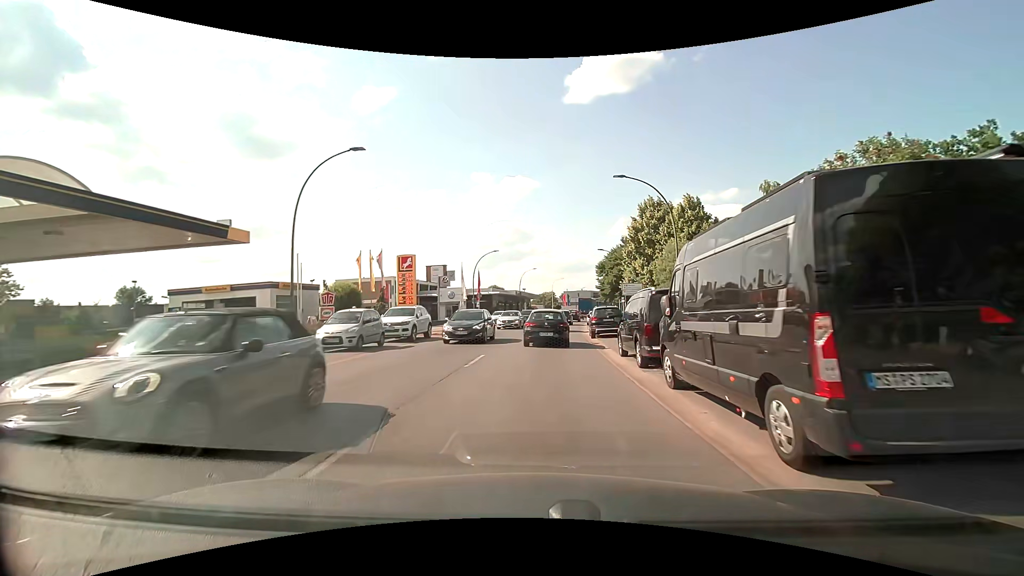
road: primary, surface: asphalt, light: Day
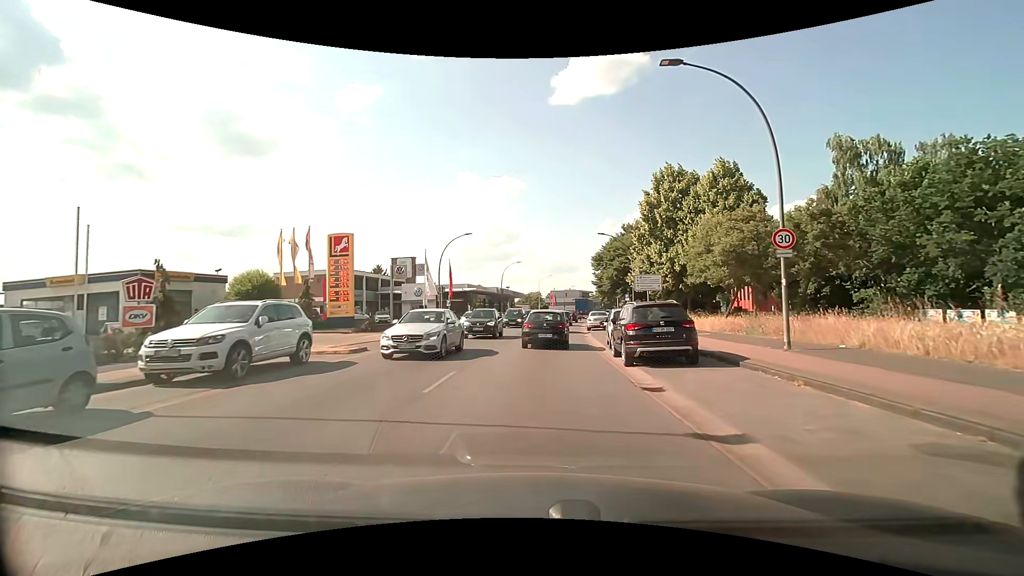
(+0.1, +13.2) m; +2°
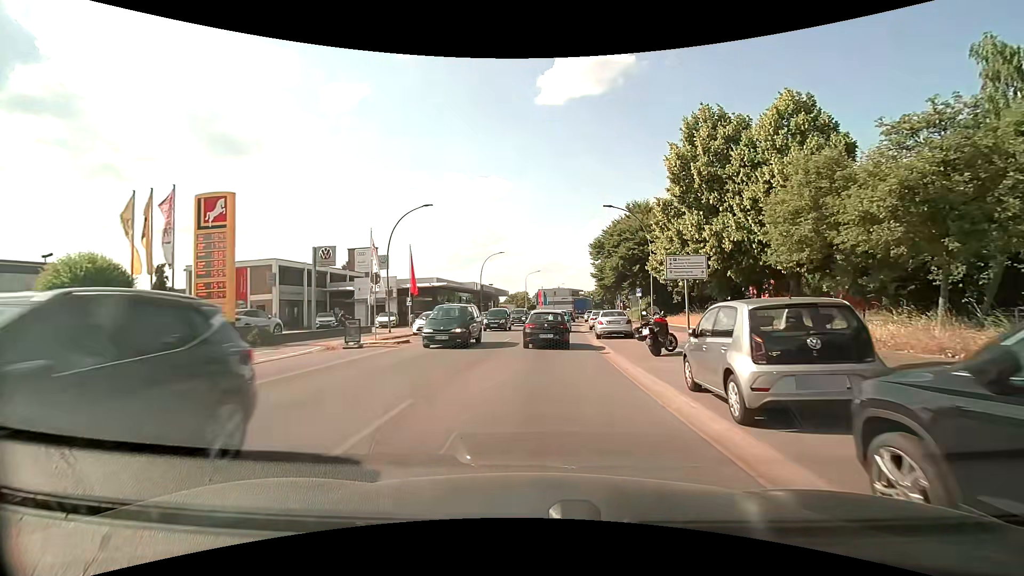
(+0.1, +12.6) m; +1°
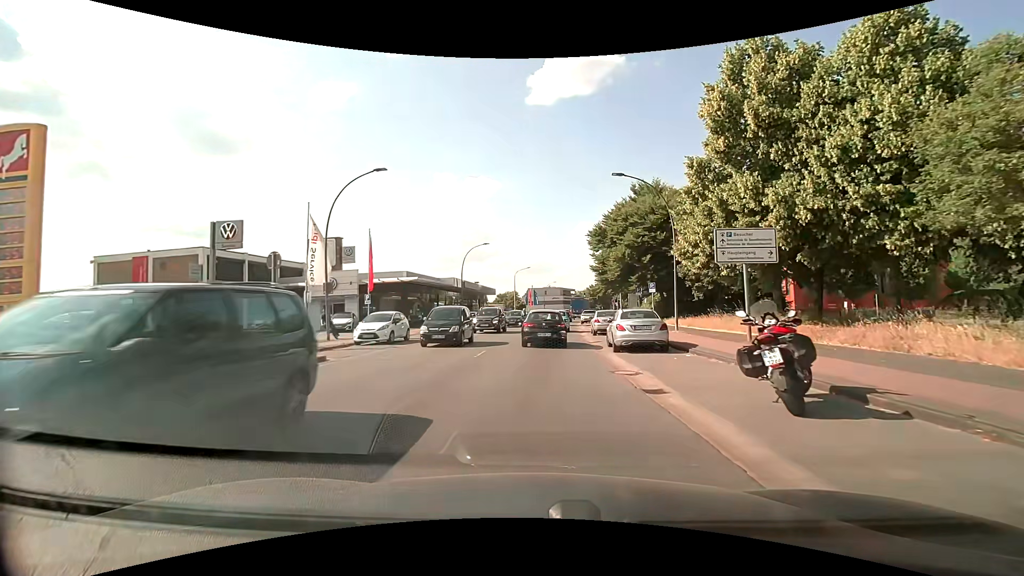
(+0.1, +8.4) m; +1°
(0, +10) (0, +20) (+1, +30) (+1, +40) (+2, +50) (+3, +60) (+4, +70) (+5, +80) (+6, +90) (+8, +100) m
